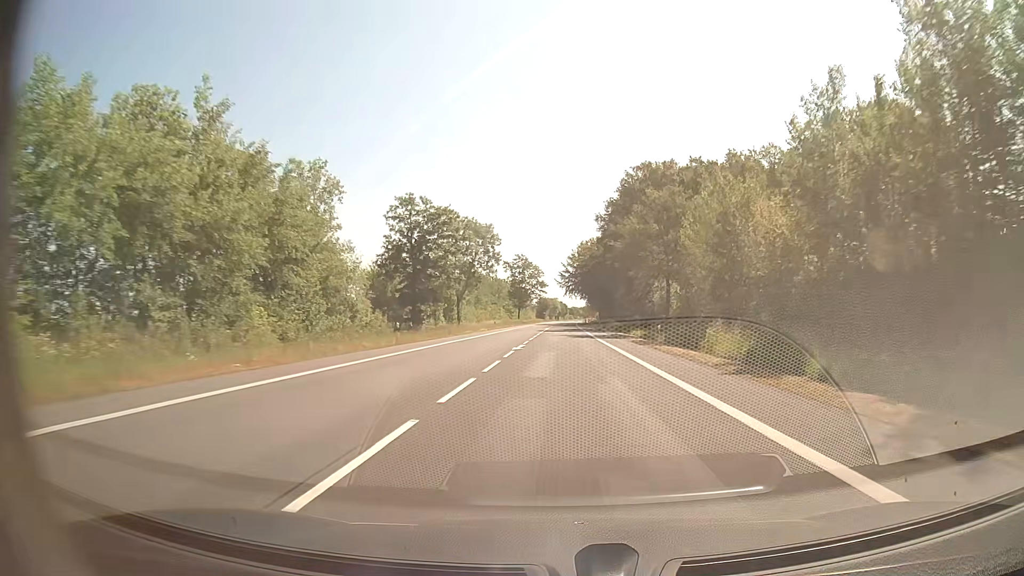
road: secondary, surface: asphalt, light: Day
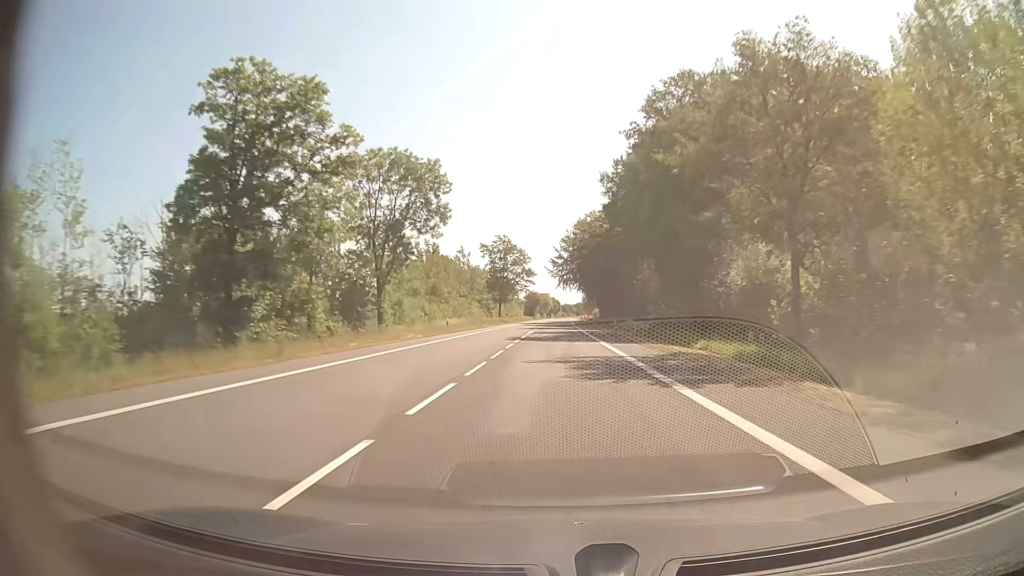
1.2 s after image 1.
(+0.3, +31.6) m; +1°
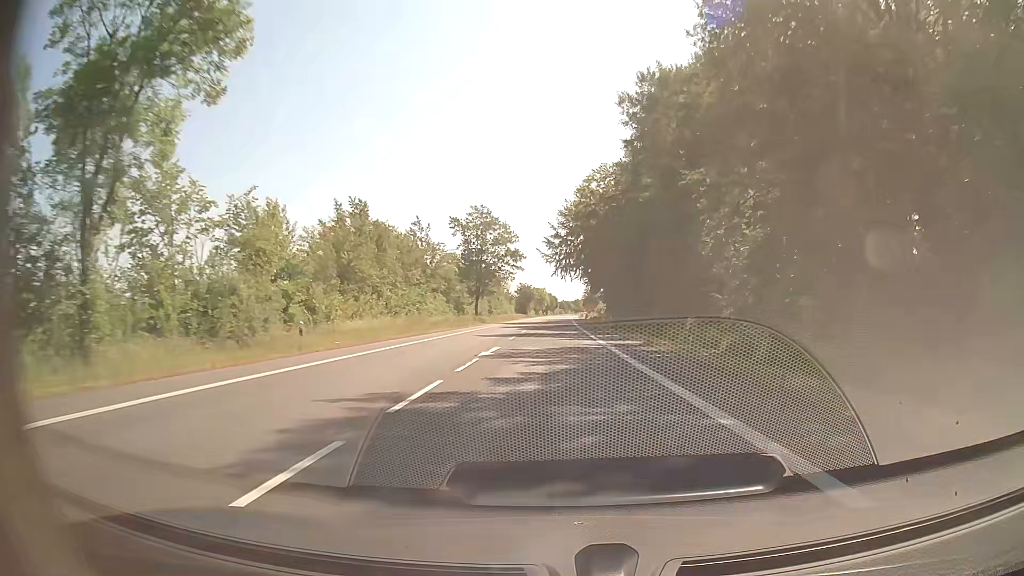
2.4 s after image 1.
(+0.1, +30.4) m; +1°
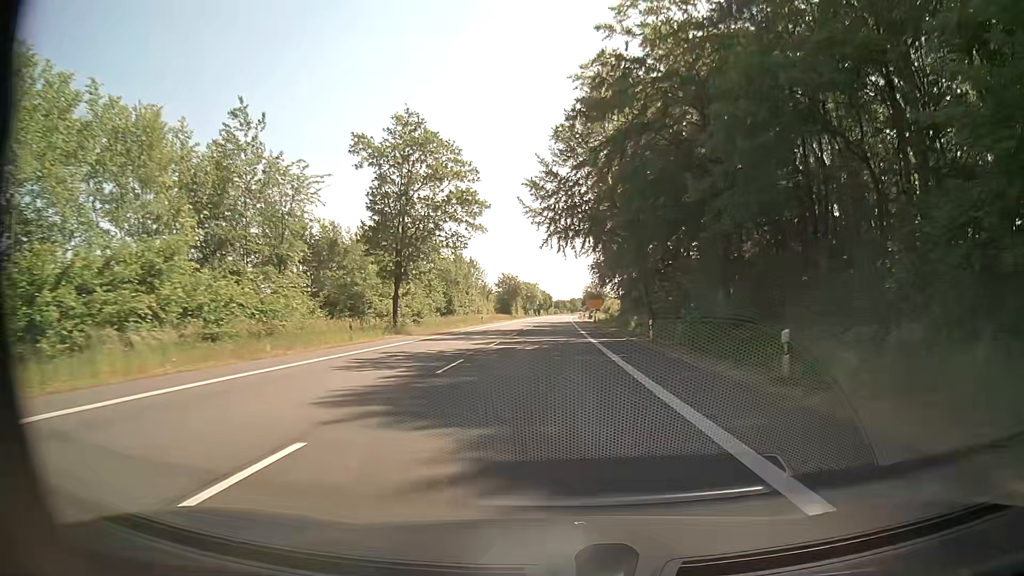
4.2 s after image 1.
(-0.1, +42.6) m; 0°
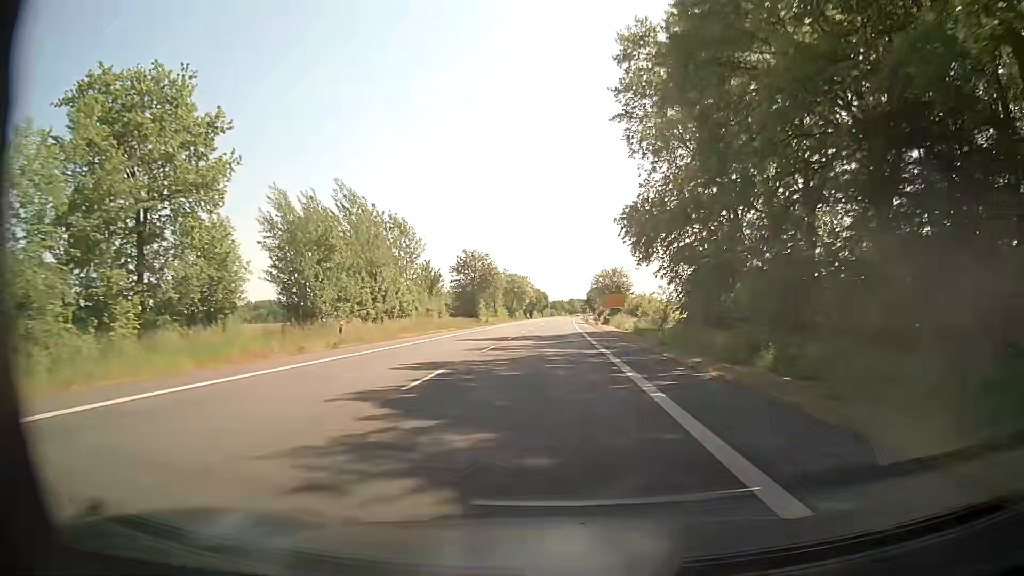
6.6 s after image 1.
(+0.2, +51.2) m; +1°
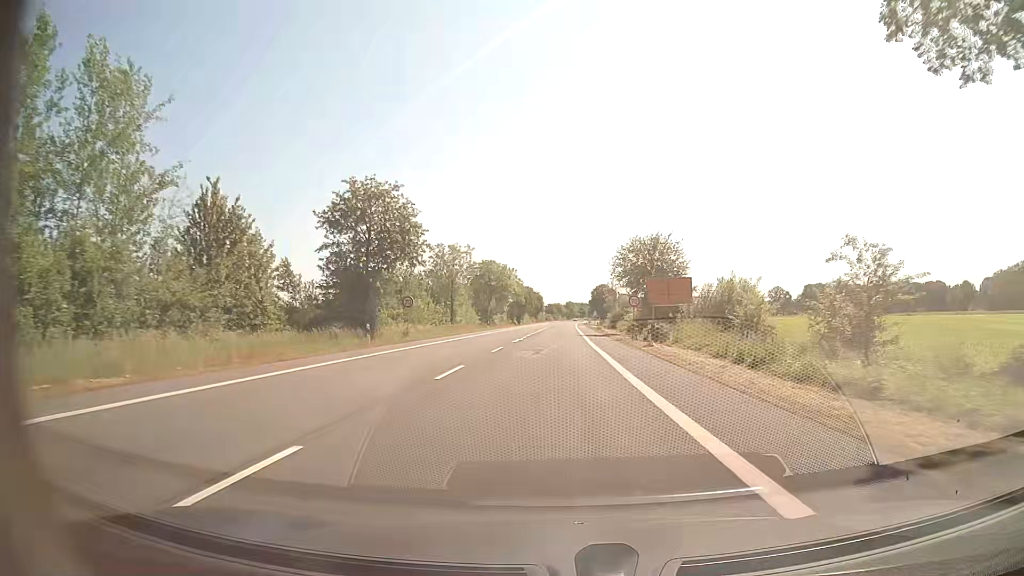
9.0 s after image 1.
(-0.1, +45.3) m; 0°
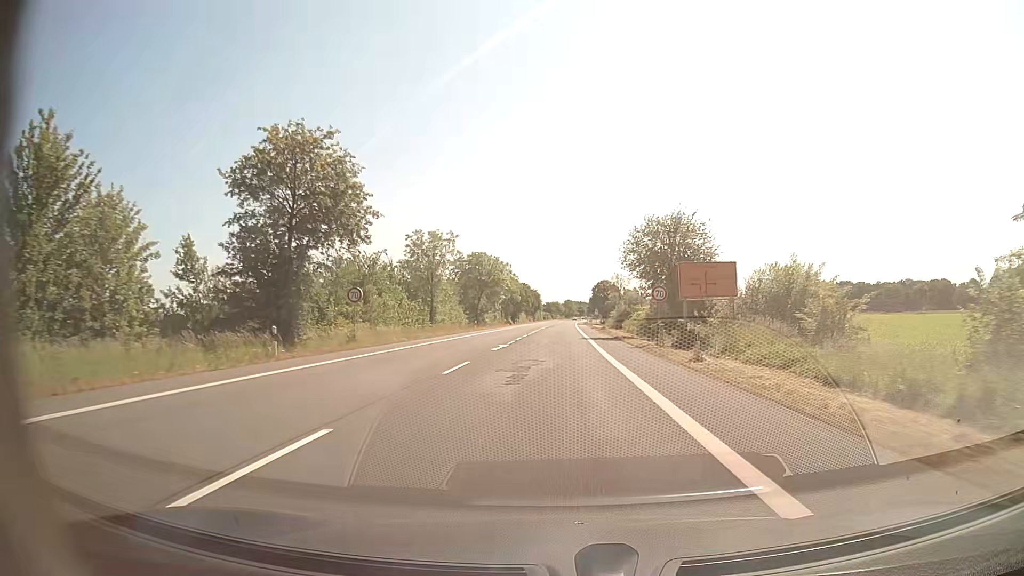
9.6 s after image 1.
(0.0, +11.1) m; 0°
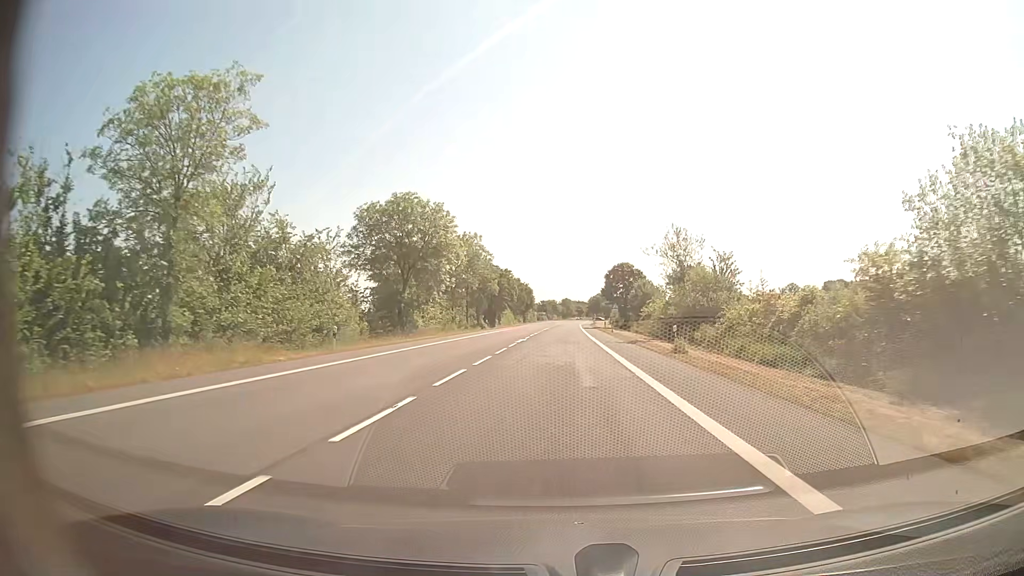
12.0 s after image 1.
(+0.2, +45.0) m; 0°
(0, +10) (0, +20) (0, +30) (0, +40) (+1, +50) (+1, +60) (+1, +70) (+1, +80) (+2, +90) (+2, +100) m
